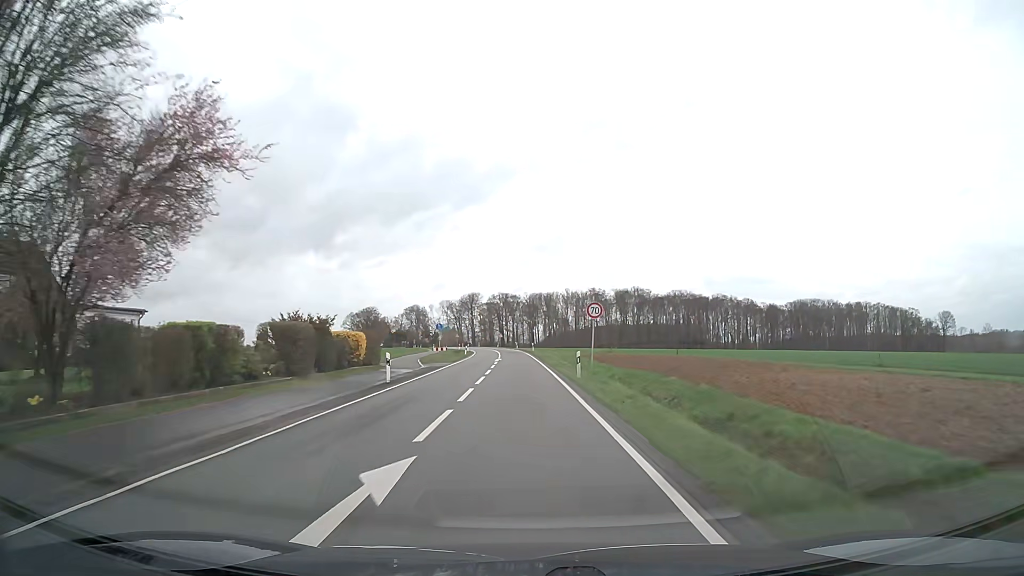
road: secondary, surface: asphalt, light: Day
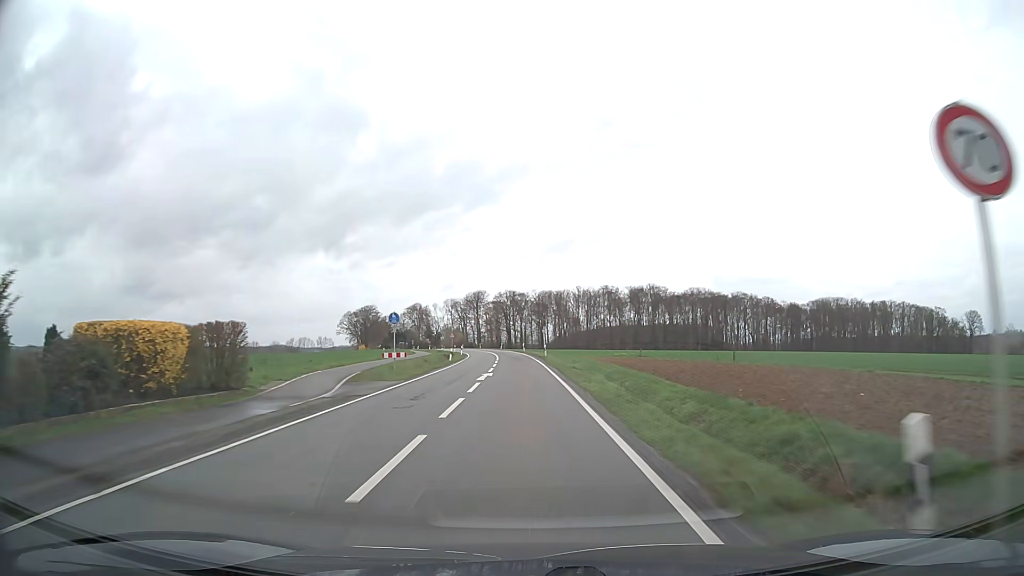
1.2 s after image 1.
(-0.2, +21.5) m; -1°
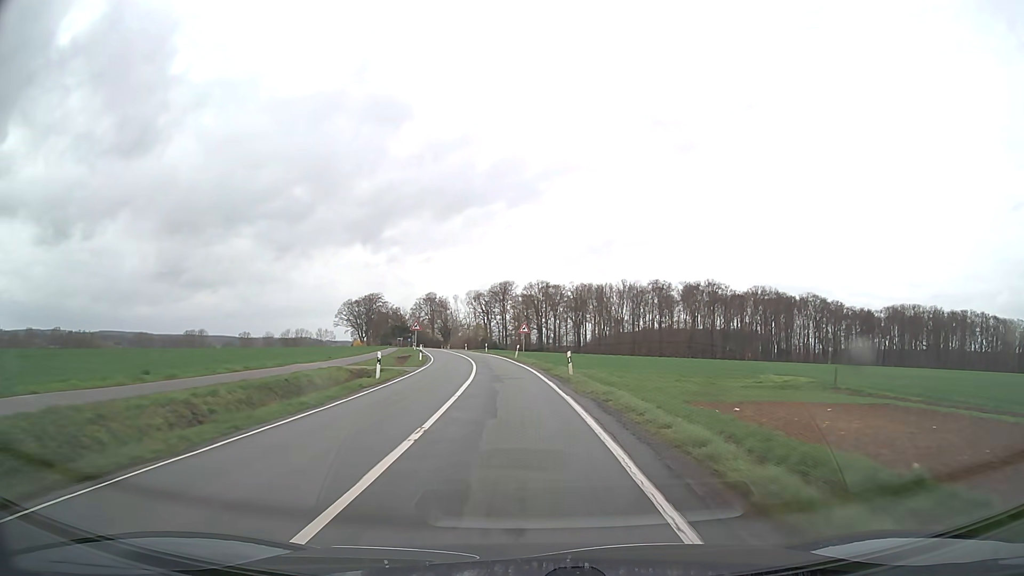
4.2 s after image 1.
(-0.8, +53.7) m; -3°
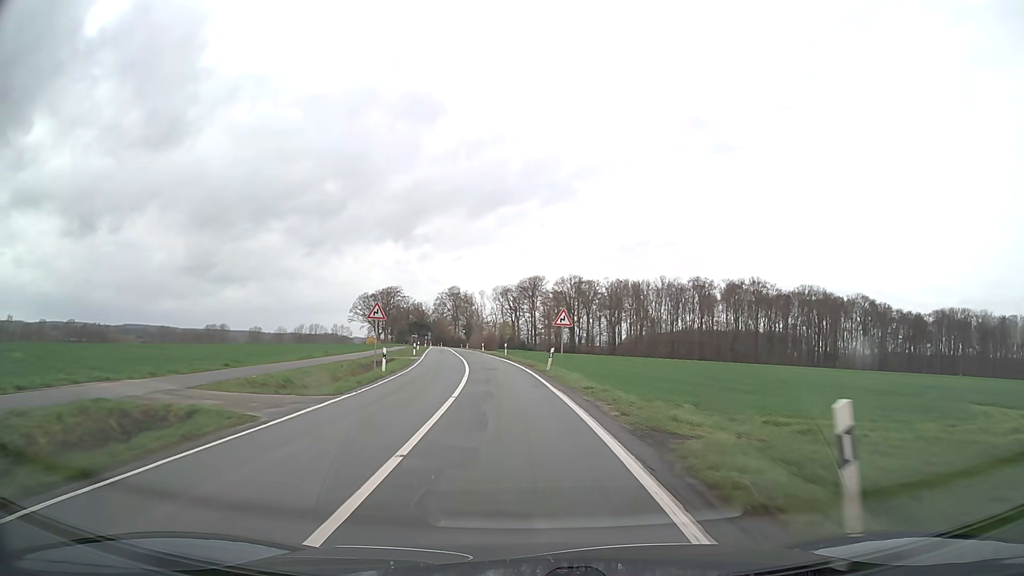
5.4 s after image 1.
(-0.4, +21.4) m; -2°
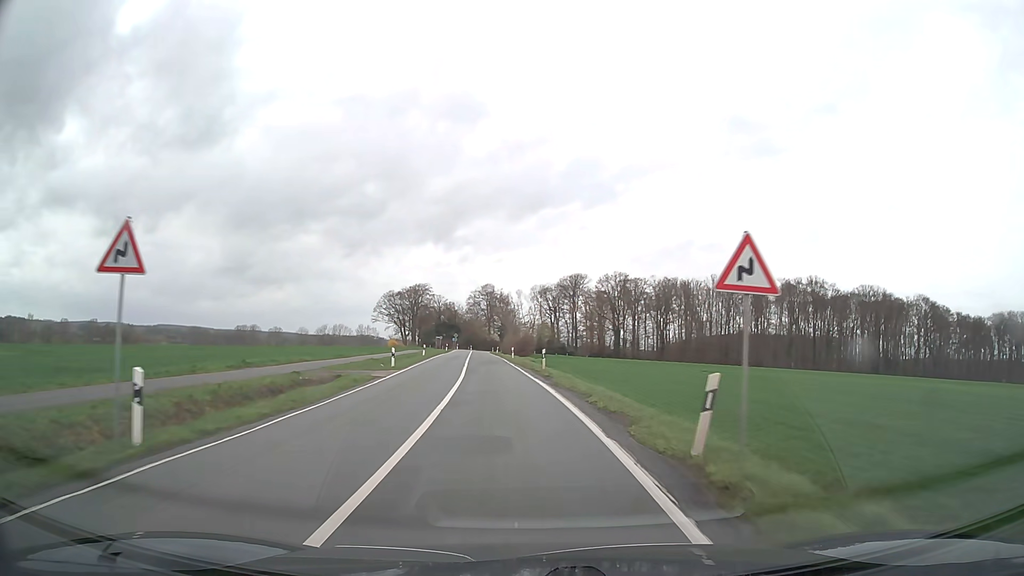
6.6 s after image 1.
(-0.6, +21.4) m; -3°
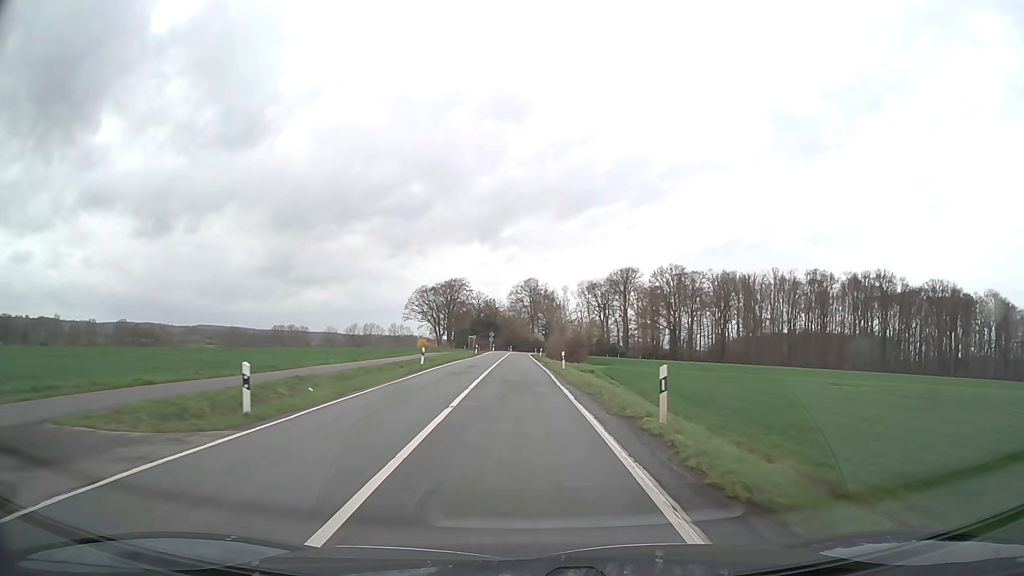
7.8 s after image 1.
(-0.7, +21.4) m; -4°
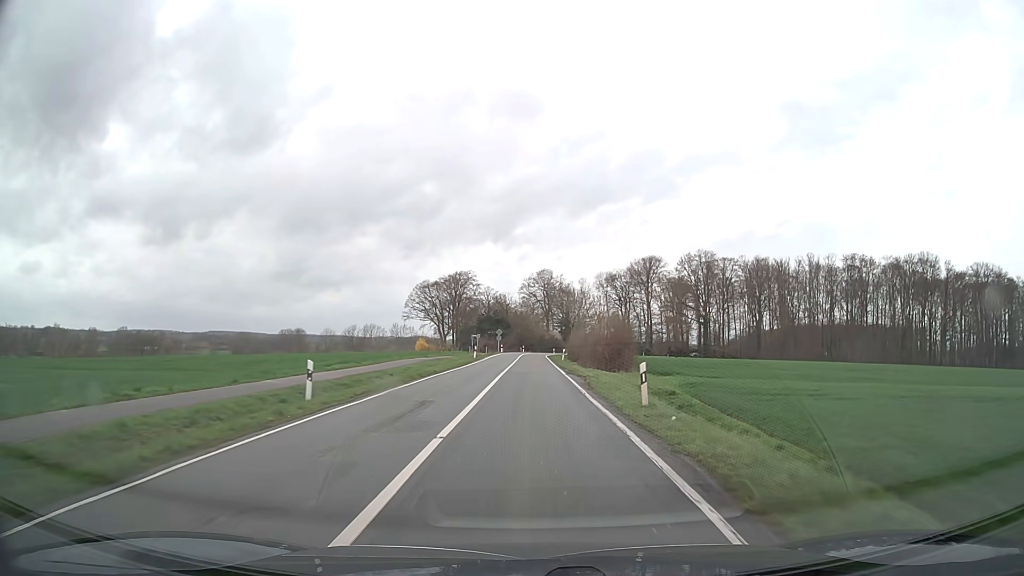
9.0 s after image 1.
(-0.4, +21.4) m; -1°
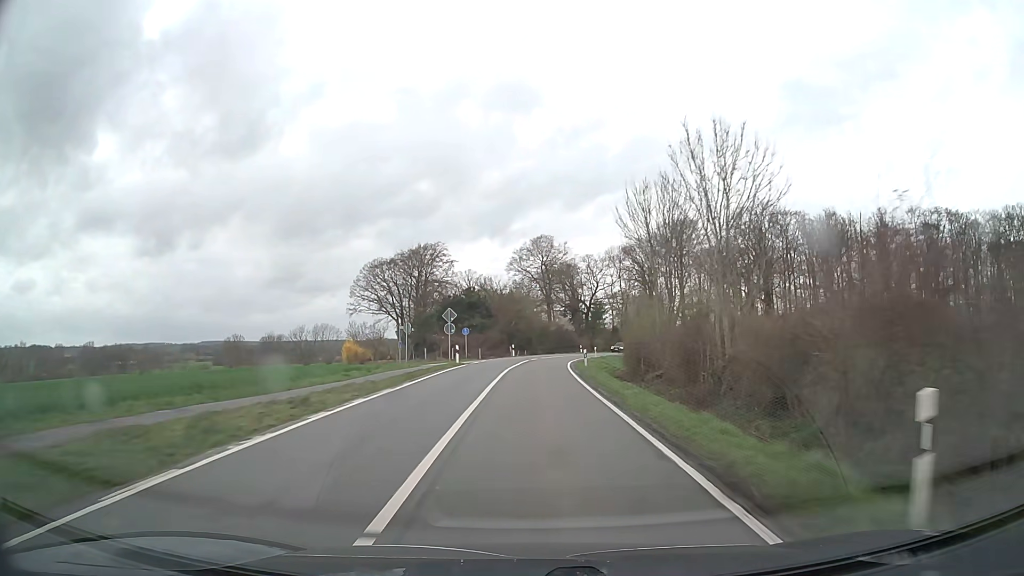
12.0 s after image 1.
(+0.3, +53.8) m; +1°
(0, +10) (0, +20) (0, +30) (+1, +40) (+2, +50) (+3, +60) (+5, +70) (+8, +79) (+12, +89) (+15, +98) m
